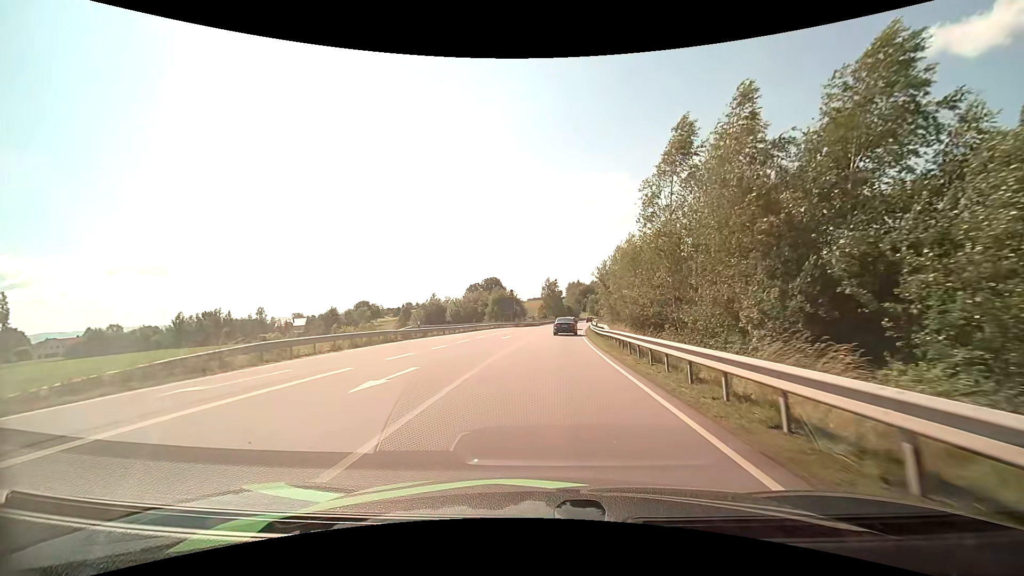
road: primary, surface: asphalt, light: Day
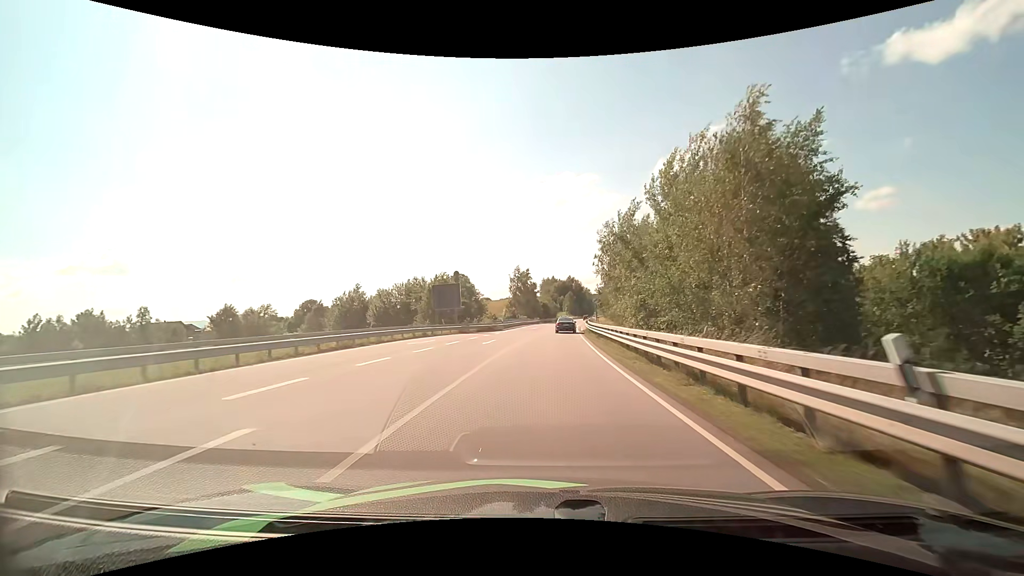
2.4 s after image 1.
(+0.9, +33.0) m; +3°
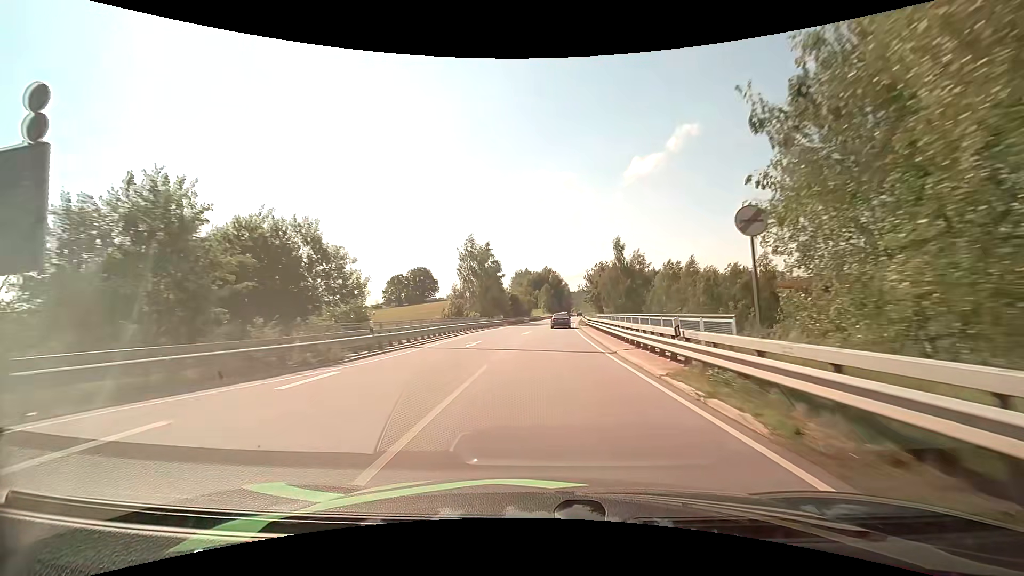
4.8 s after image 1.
(+1.0, +41.0) m; +3°
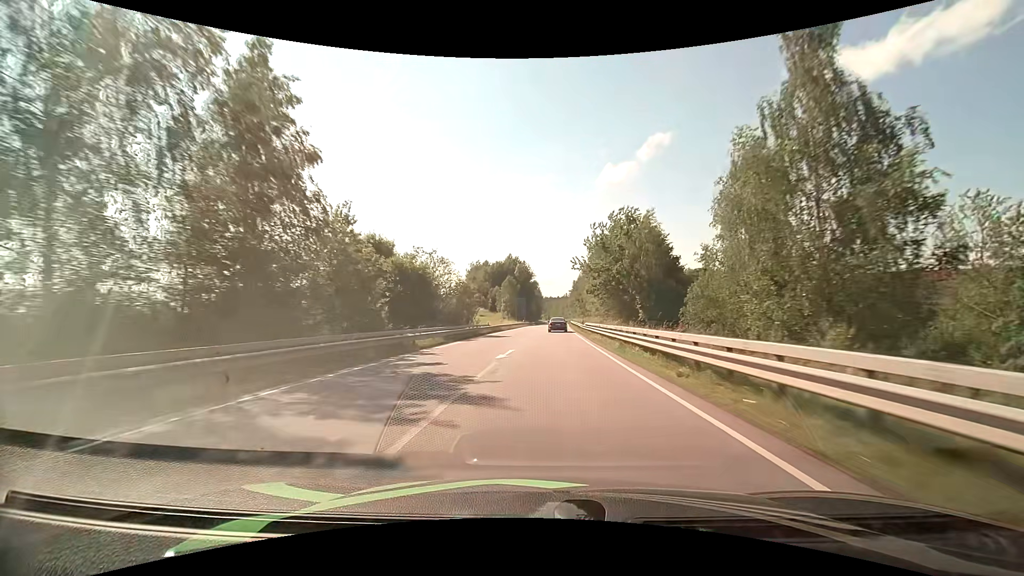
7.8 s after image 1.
(+1.9, +59.0) m; +4°
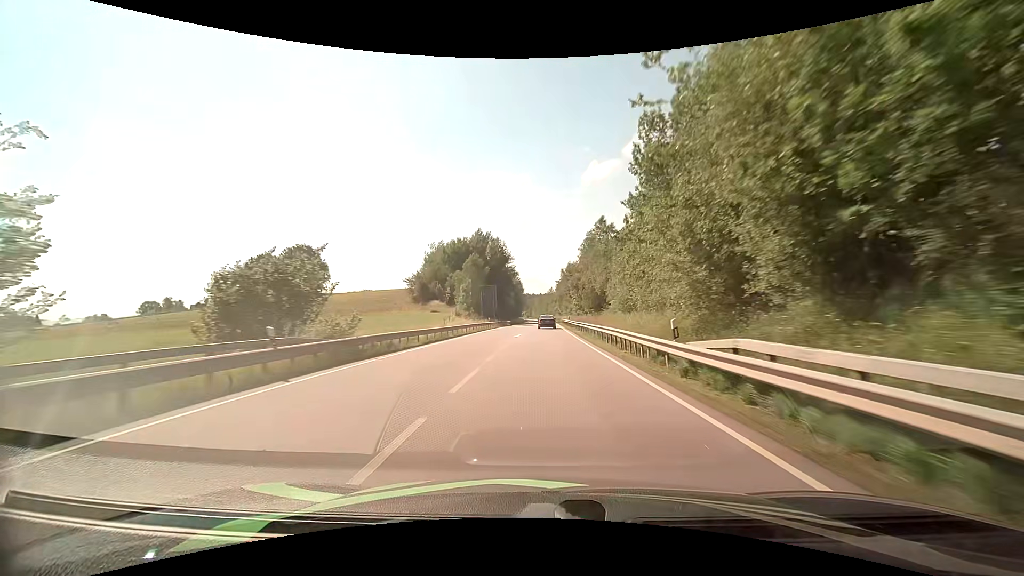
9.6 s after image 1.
(+0.8, +38.8) m; +2°
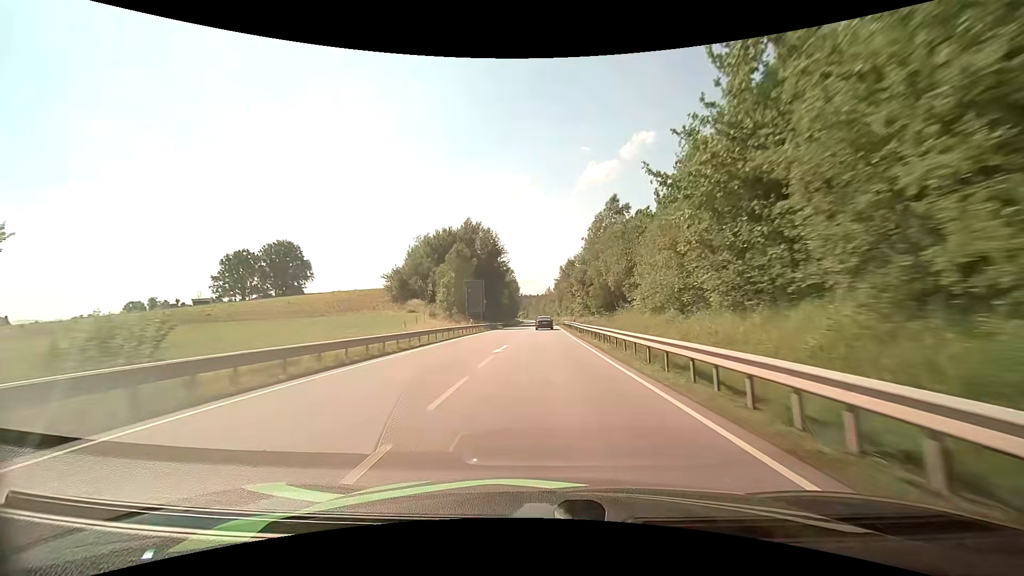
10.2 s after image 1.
(0.0, +13.4) m; 0°
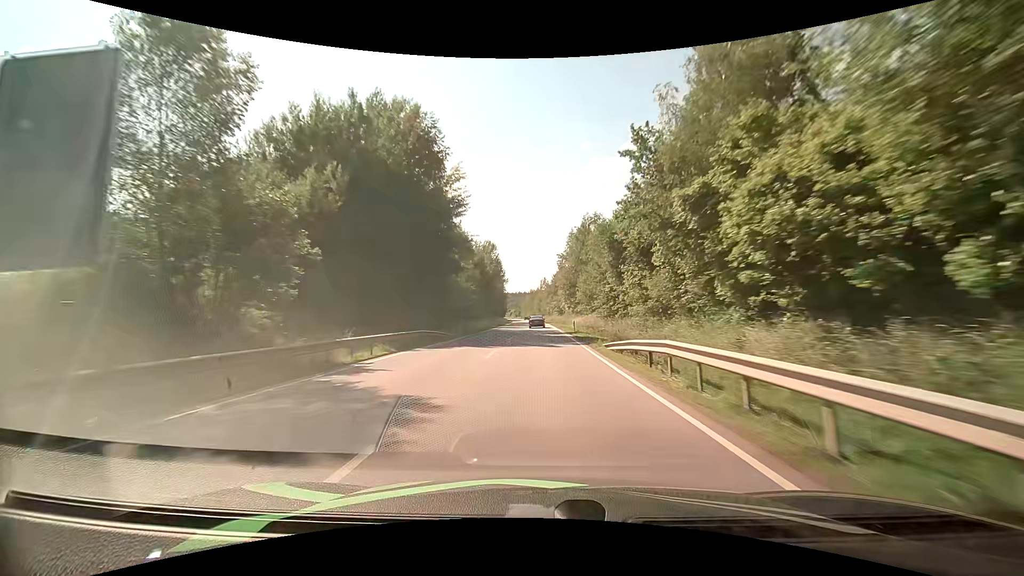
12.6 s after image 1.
(+0.3, +55.5) m; 0°
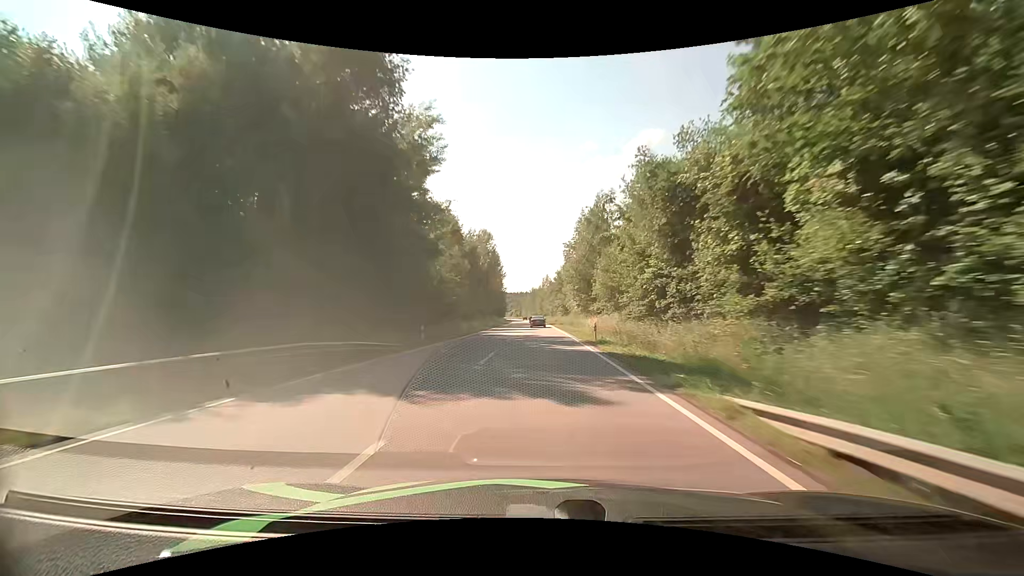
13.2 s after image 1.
(0.0, +14.4) m; 0°
(0, +10) (0, +20) (0, +30) (0, +40) (0, +50) (0, +60) (-1, +70) (-1, +80) (-1, +90) (-1, +100) m
